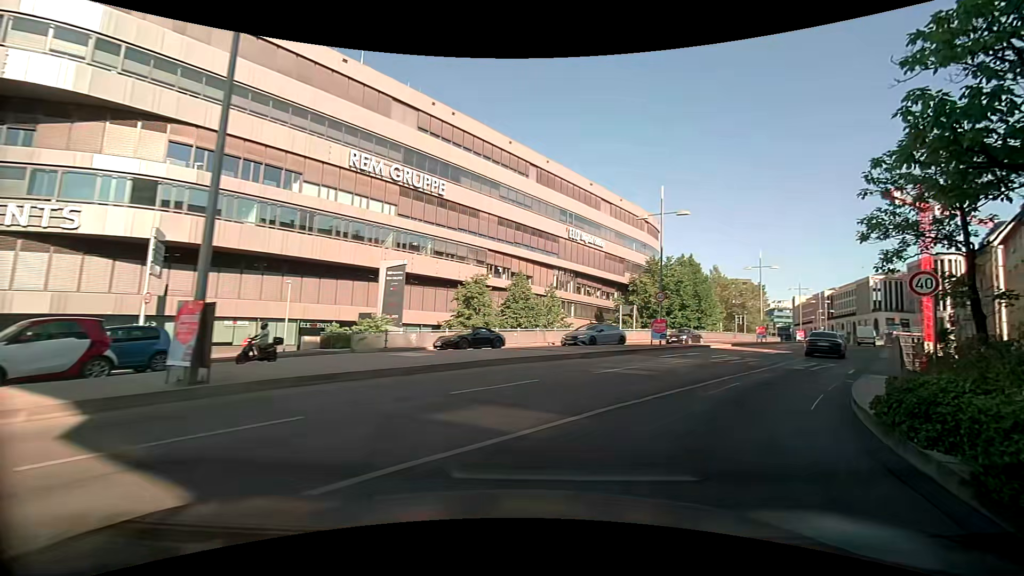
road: primary_link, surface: asphalt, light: Day
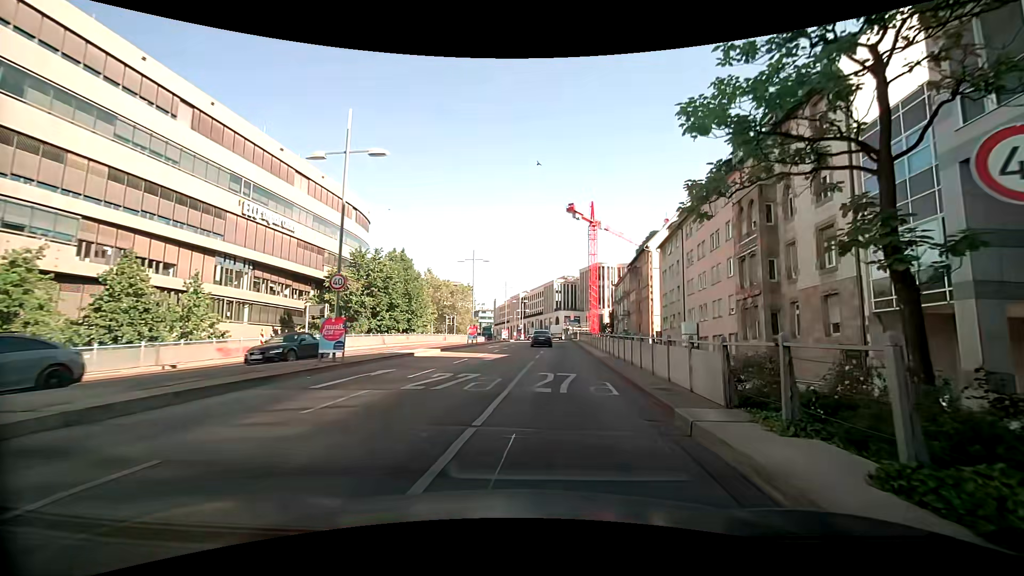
(+3.3, +10.8) m; +33°
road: primary
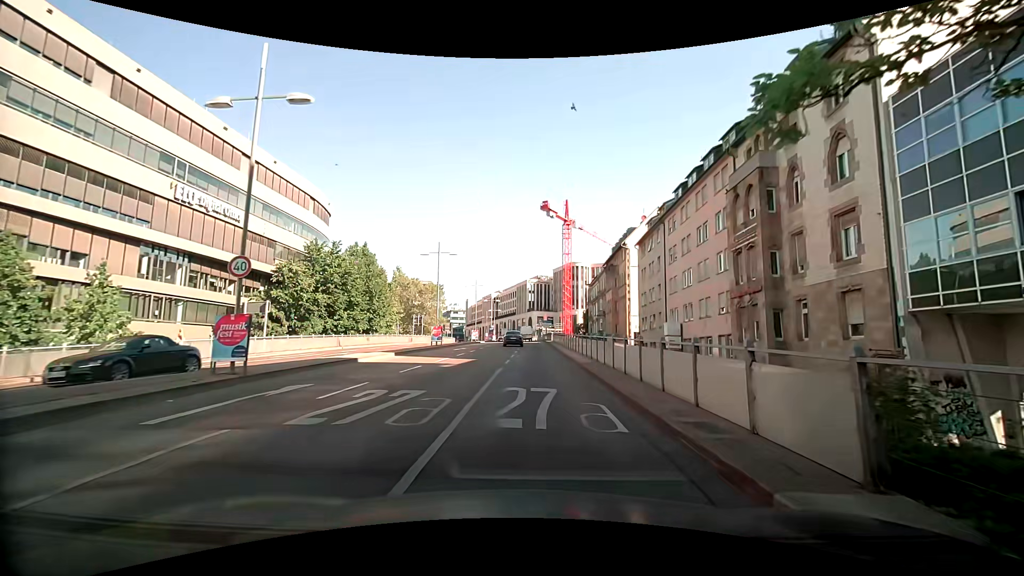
(0.0, +4.2) m; +1°
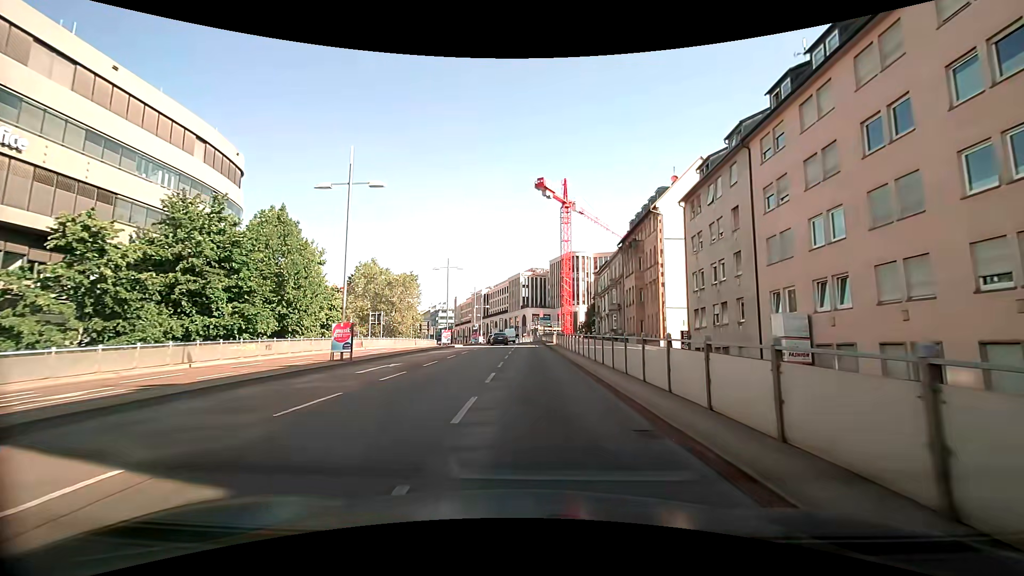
(+0.2, +20.0) m; +1°
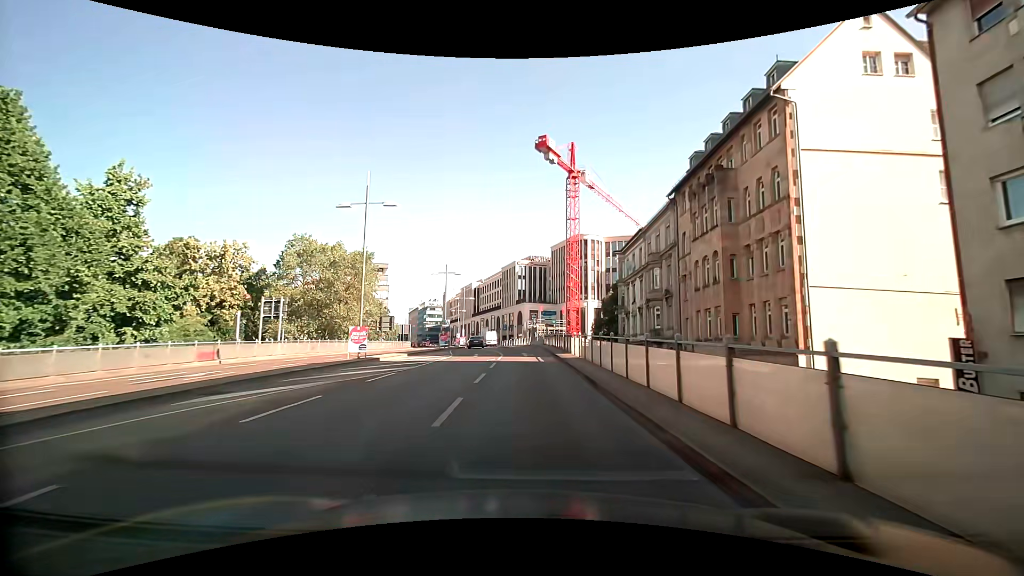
(+0.1, +24.9) m; 0°
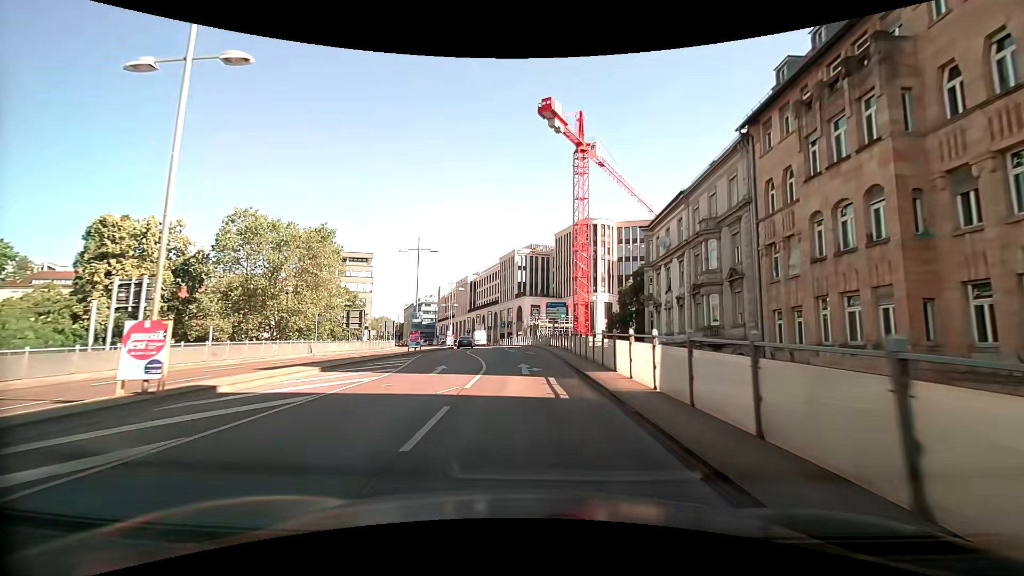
(+0.1, +13.6) m; 0°
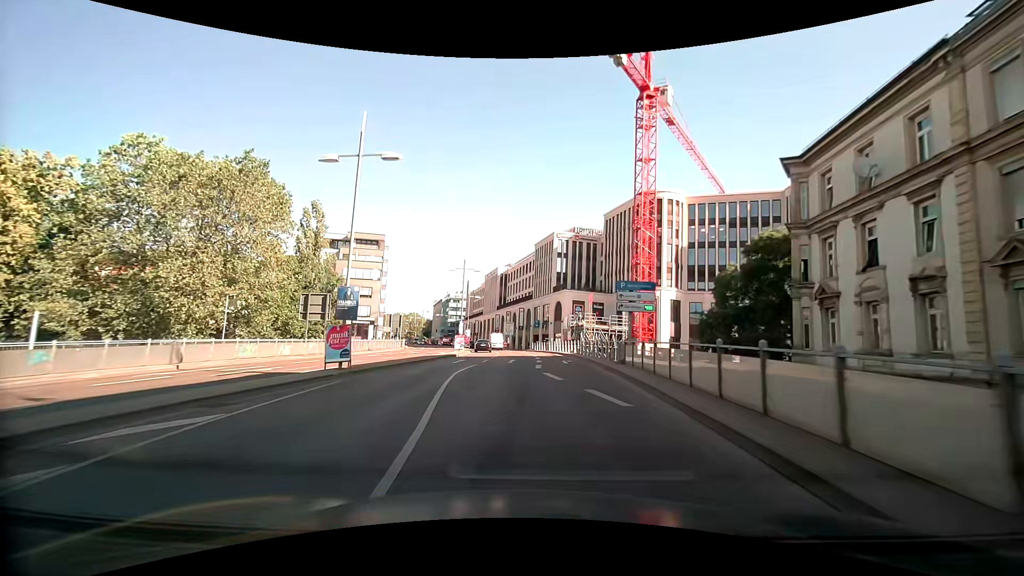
(-0.7, +20.7) m; -5°
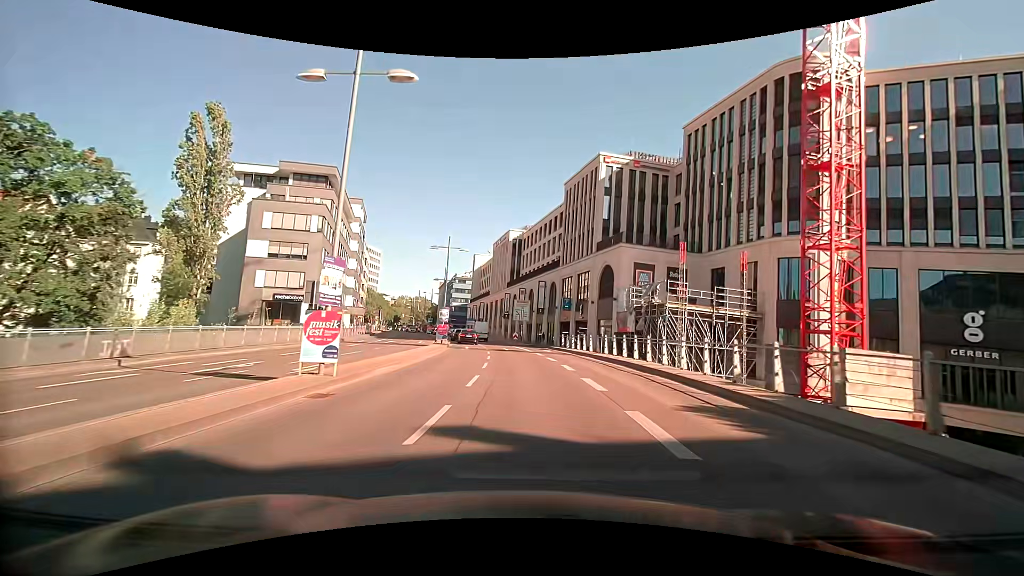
(-0.6, +34.2) m; -1°
(0, +10) (0, +20) (-1, +30) (-2, +40) (-3, +50) (-5, +60) (-6, +70) (-8, +79) (-9, +89) (-11, +99) m
